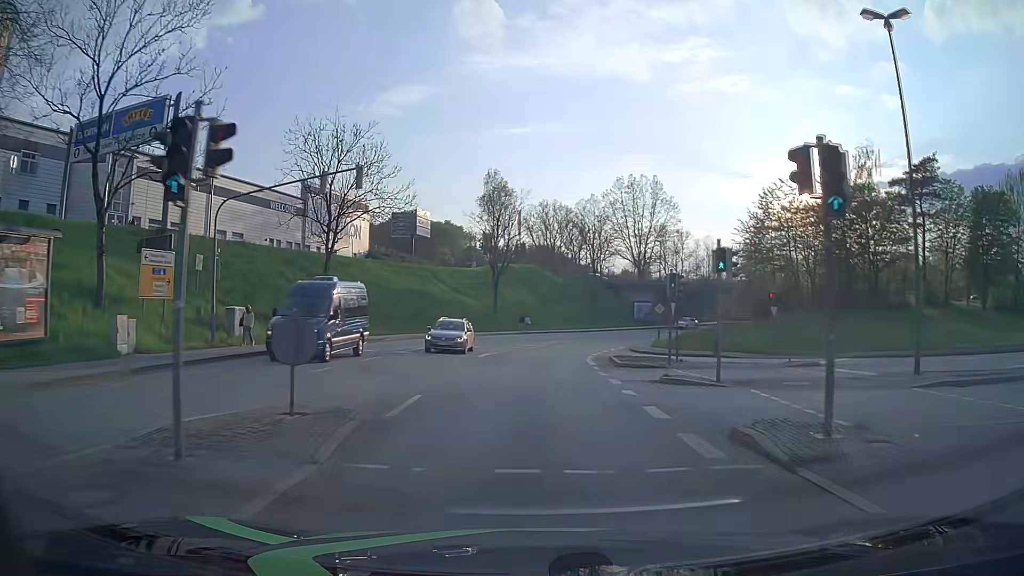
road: tertiary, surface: asphalt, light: Day
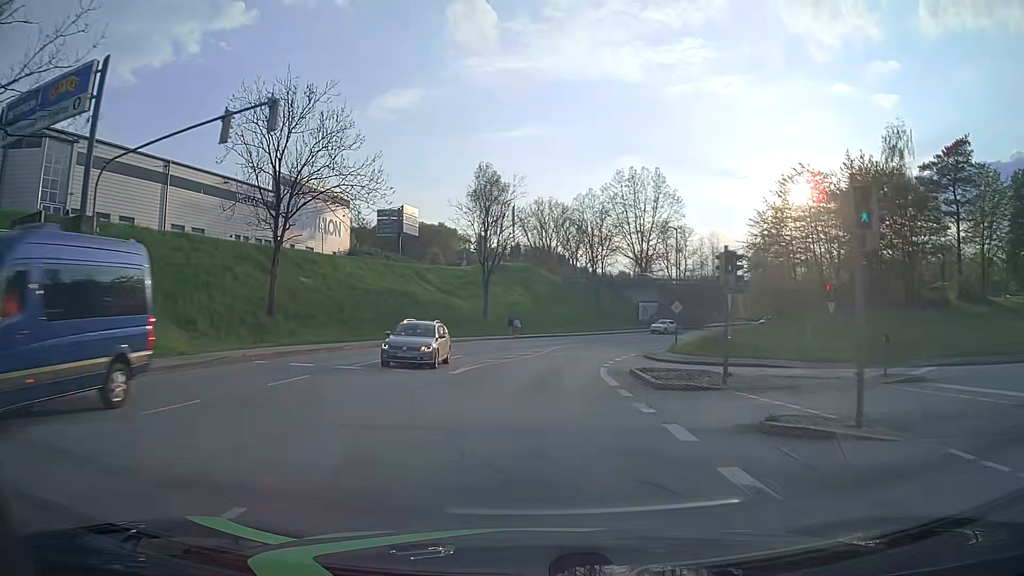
(-0.1, +7.8) m; -1°
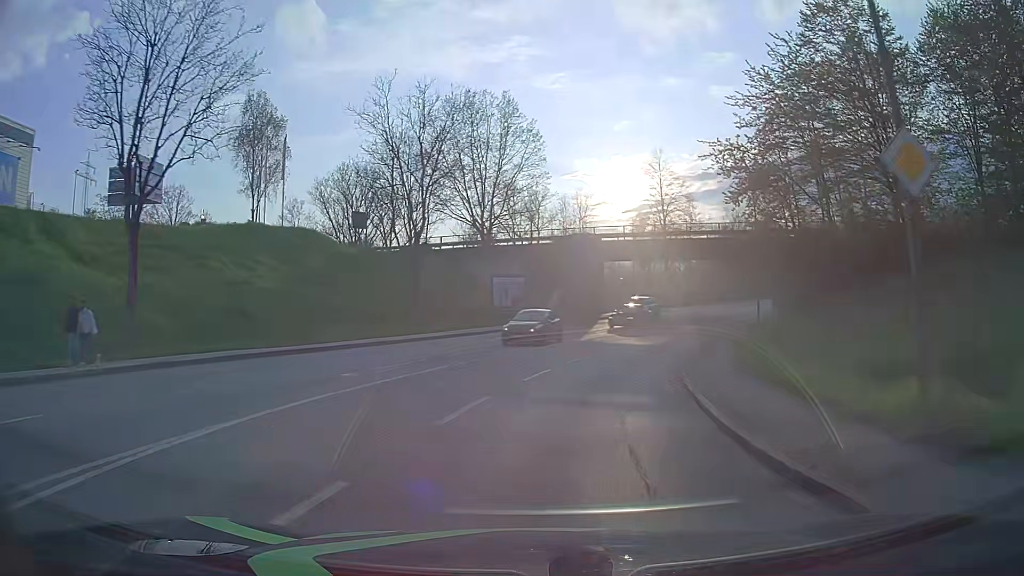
(+3.8, +38.5) m; +15°
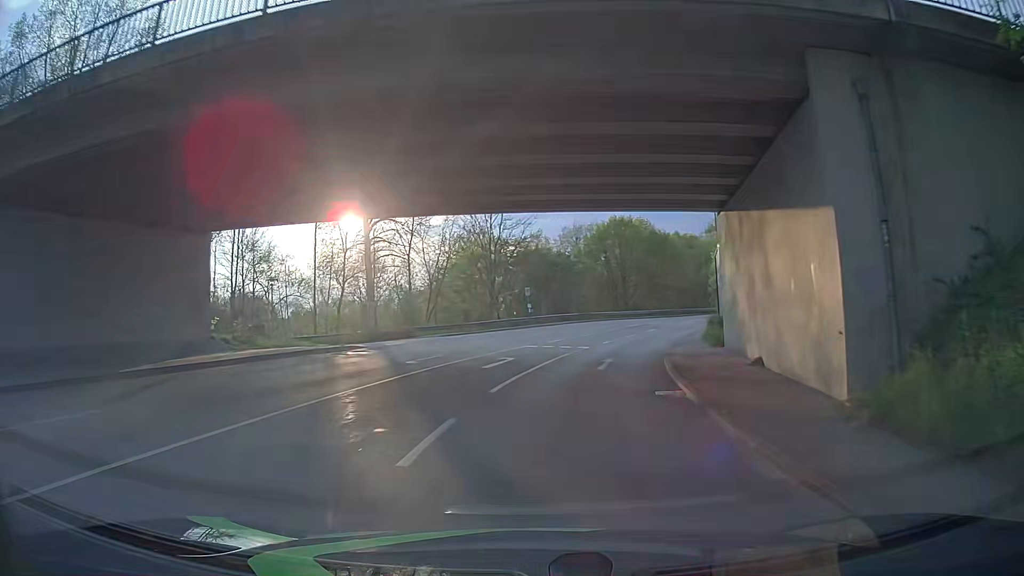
(+8.1, +36.7) m; +24°
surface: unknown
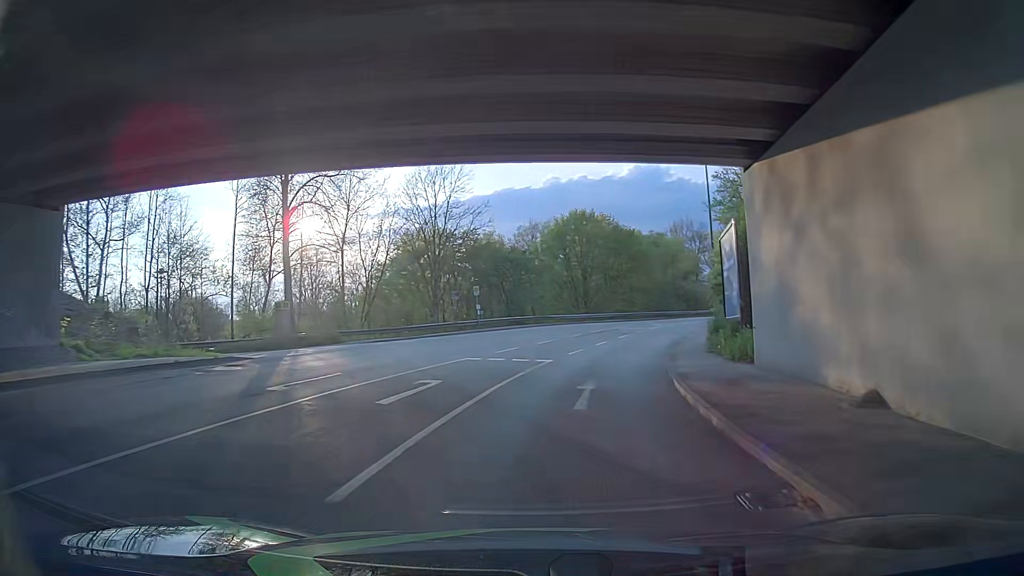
(+0.2, +7.5) m; +4°
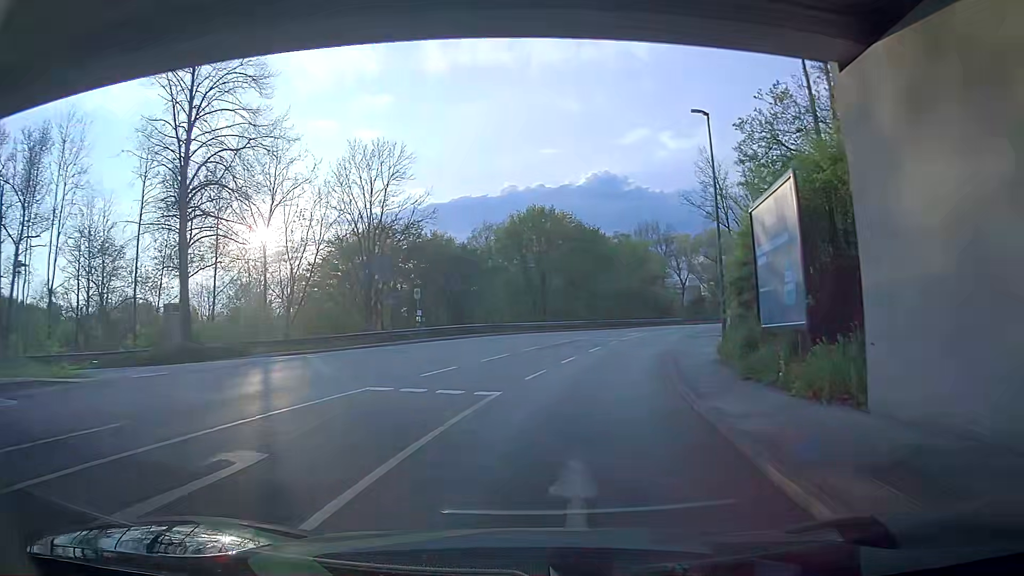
(-0.1, +7.4) m; 0°
(0, +10) (+2, +20) (+4, +30) (+8, +39) (+12, +48) (+17, +57) (+23, +65) (+29, +73) (+36, +80) (+42, +87) m
